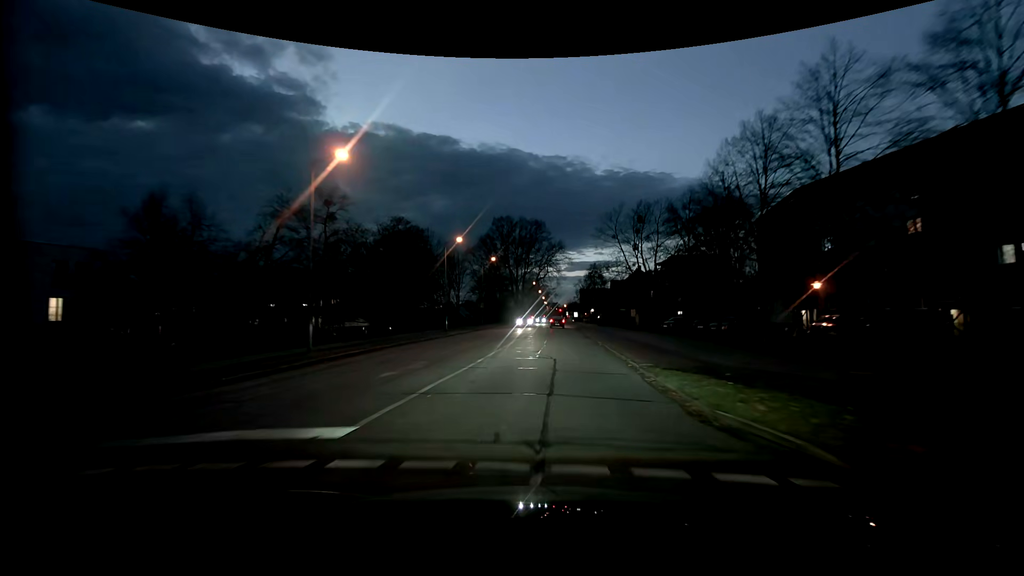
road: residential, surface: asphalt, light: Dusk
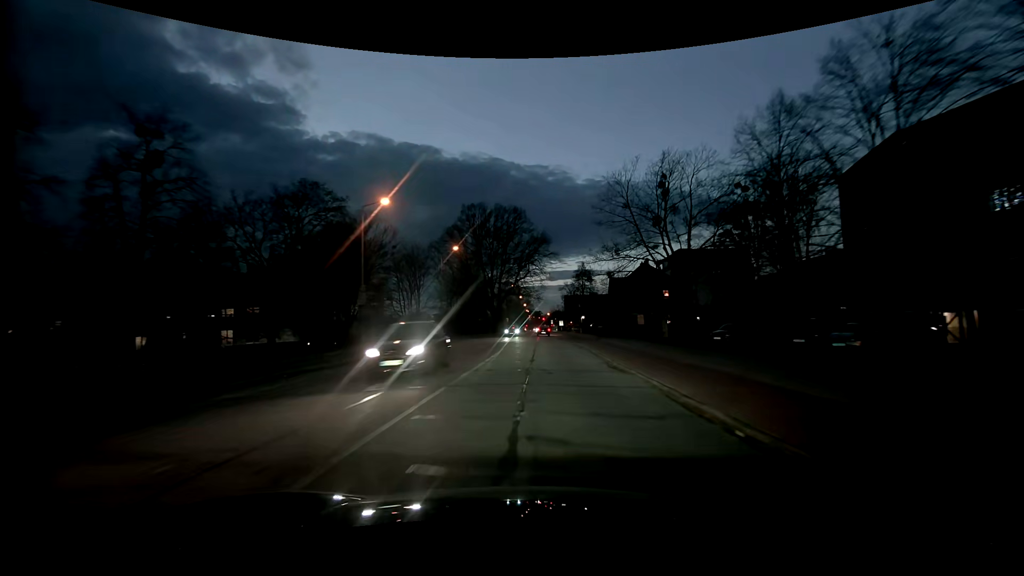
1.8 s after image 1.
(+0.4, +20.5) m; +2°
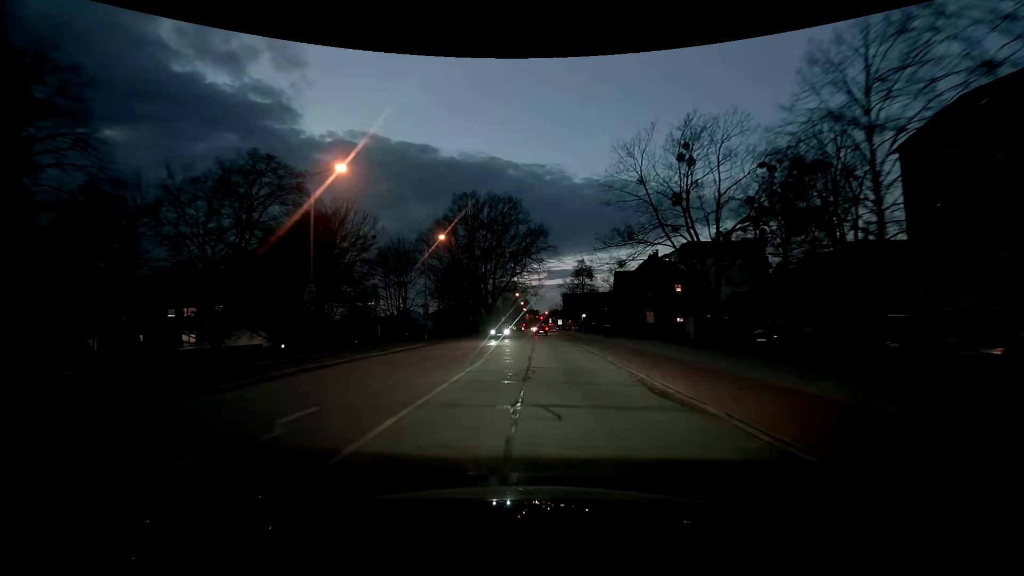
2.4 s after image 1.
(0.0, +7.0) m; 0°
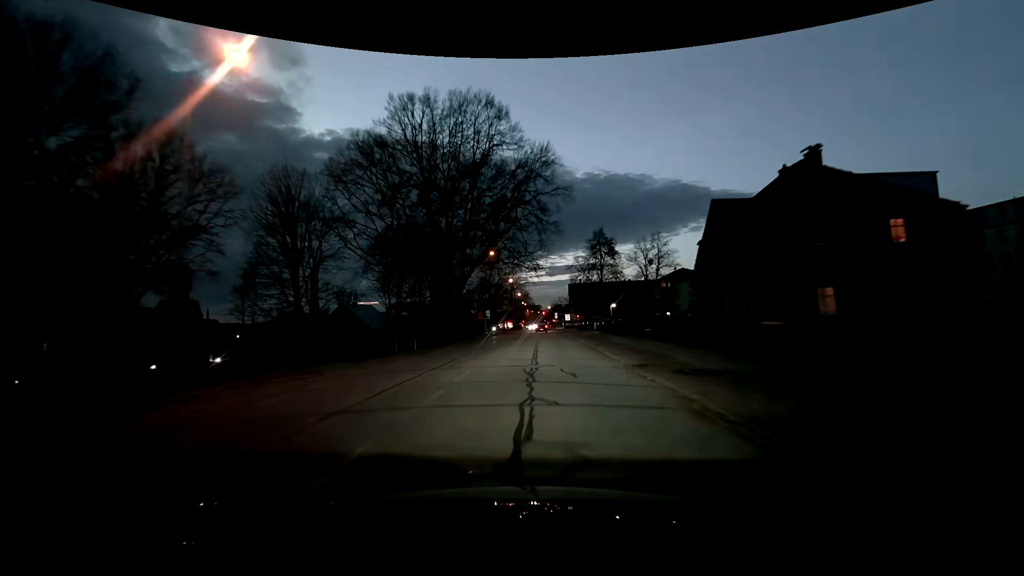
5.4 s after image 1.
(0.0, +35.7) m; 0°
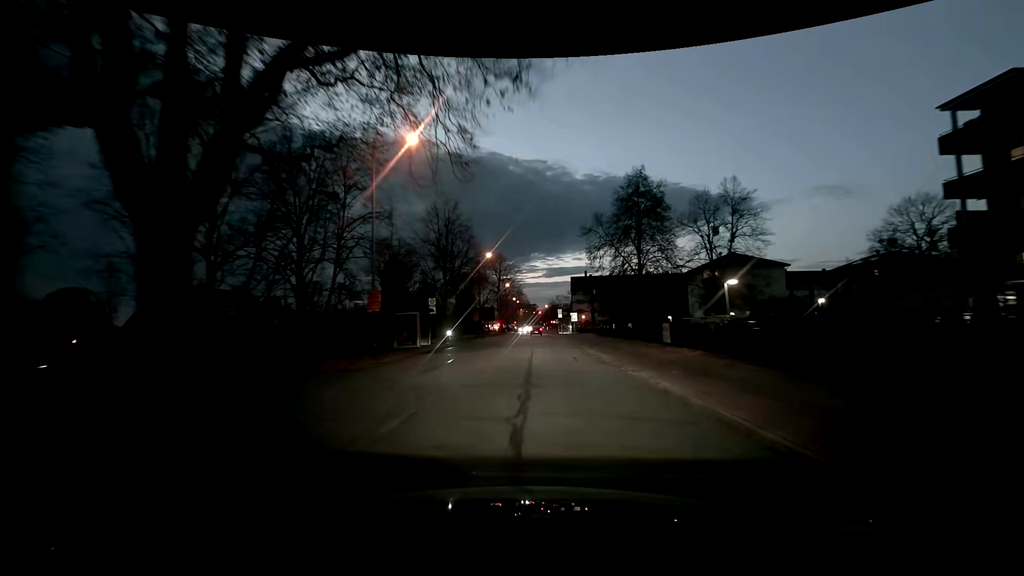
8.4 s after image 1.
(+0.1, +36.8) m; +1°
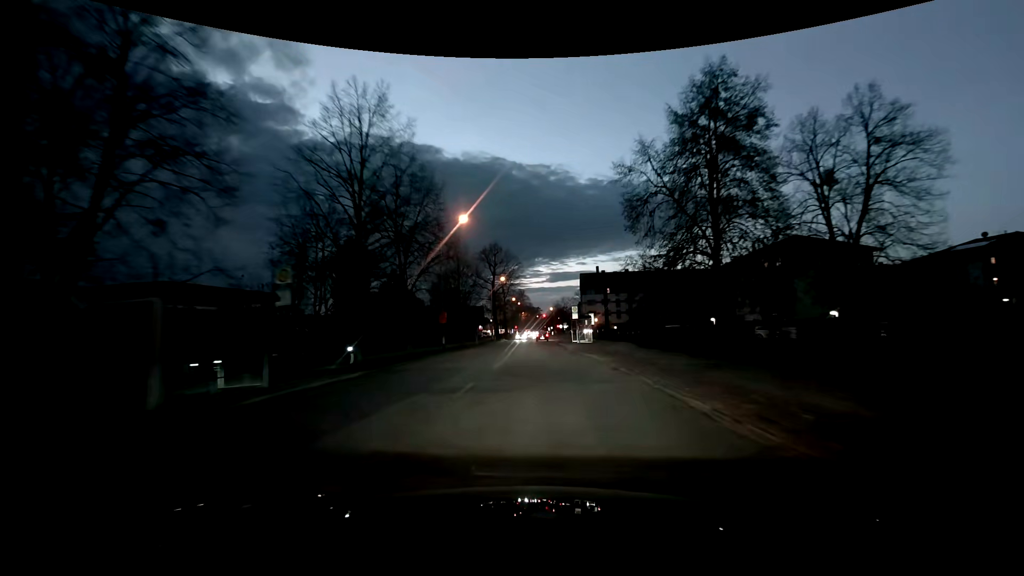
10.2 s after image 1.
(-0.3, +22.4) m; -1°
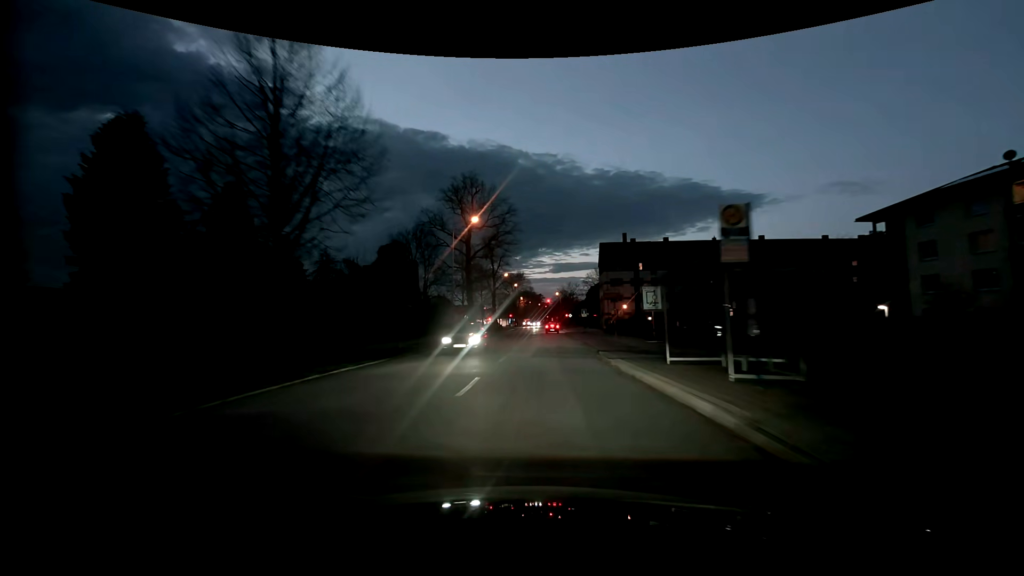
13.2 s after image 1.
(-0.1, +37.5) m; 0°
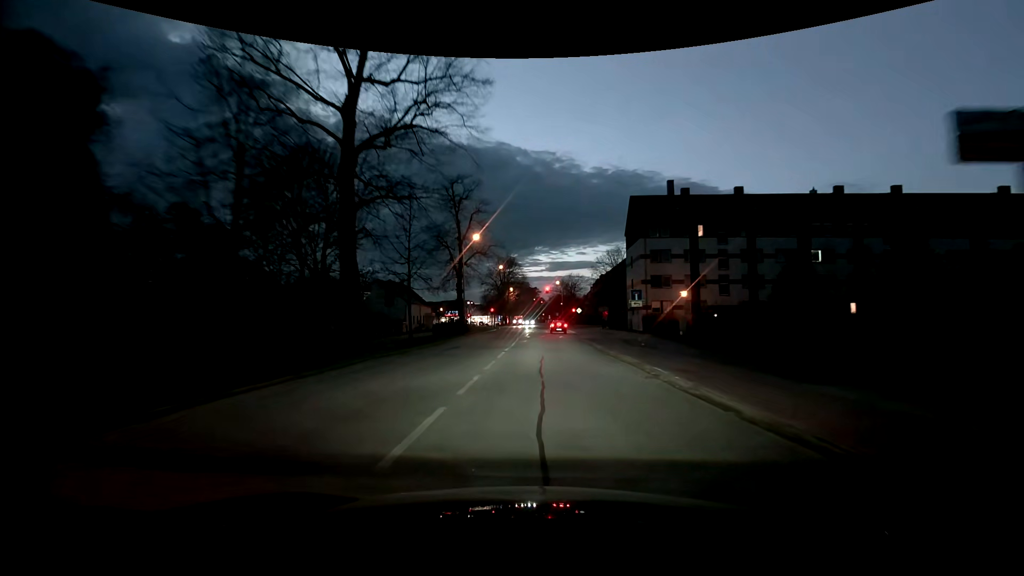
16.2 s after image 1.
(+0.2, +35.6) m; +1°
(0, +10) (0, +20) (0, +30) (-1, +40) (-1, +50) (-1, +60) (-1, +70) (-1, +80) (-1, +90) (-4, +100) m
